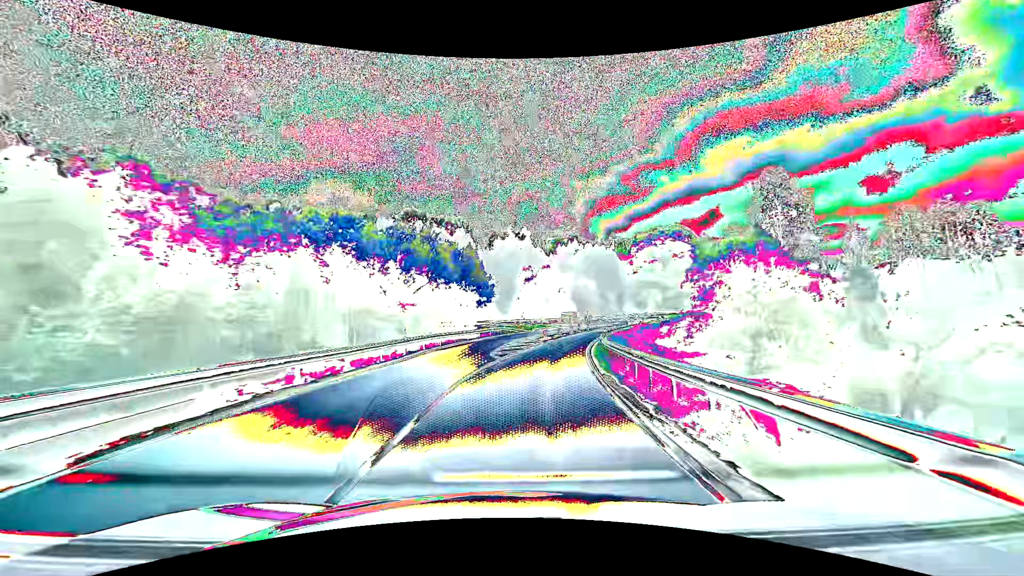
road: secondary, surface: asphalt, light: Day
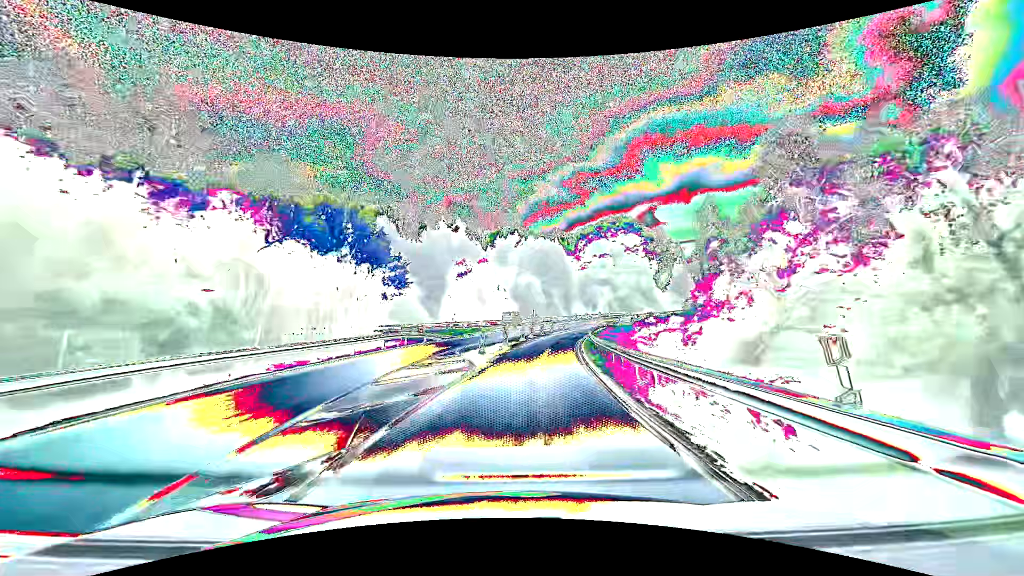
(+1.8, +21.3) m; +9°
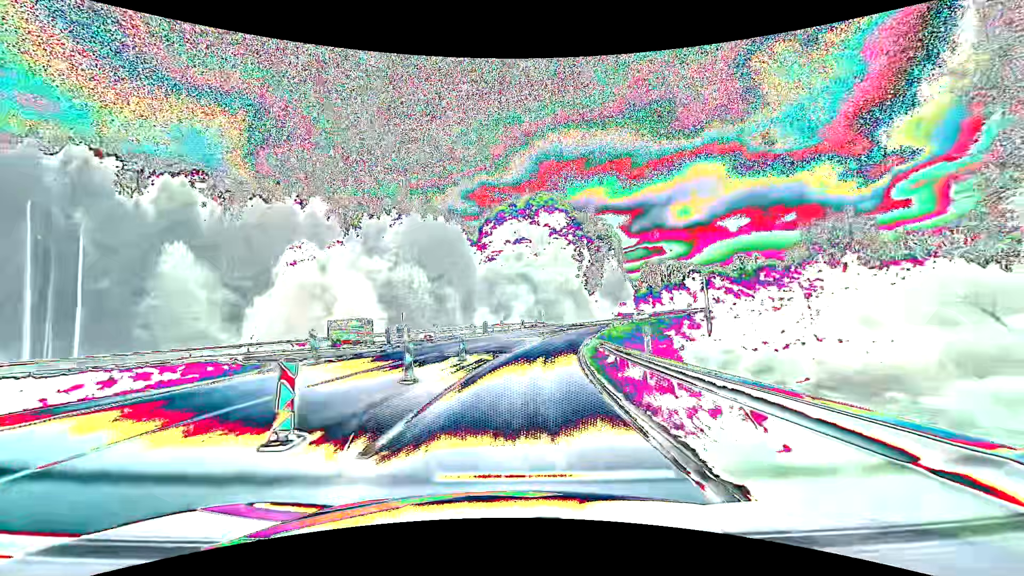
(+4.4, +42.3) m; +12°
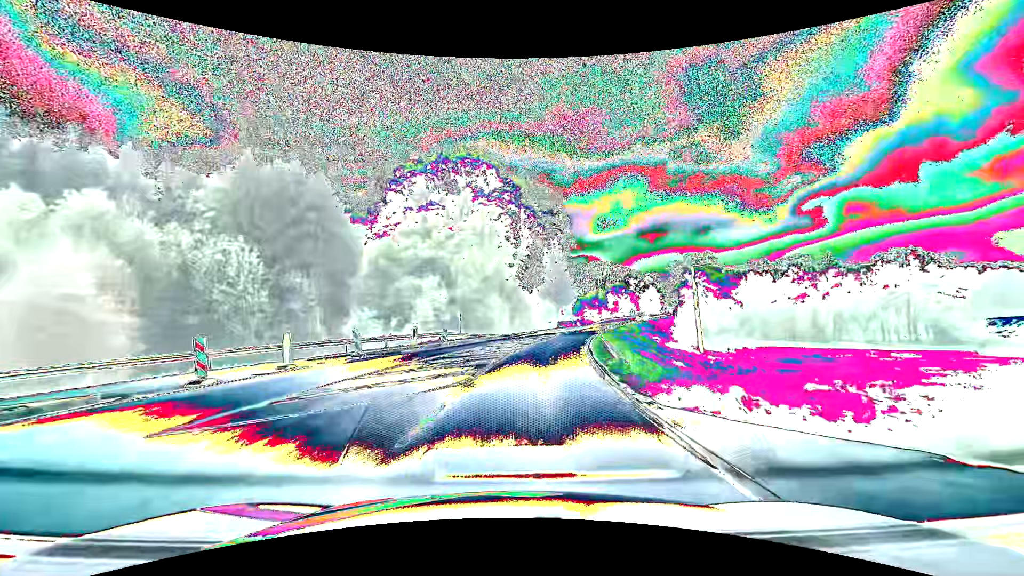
(+2.5, +31.7) m; +9°
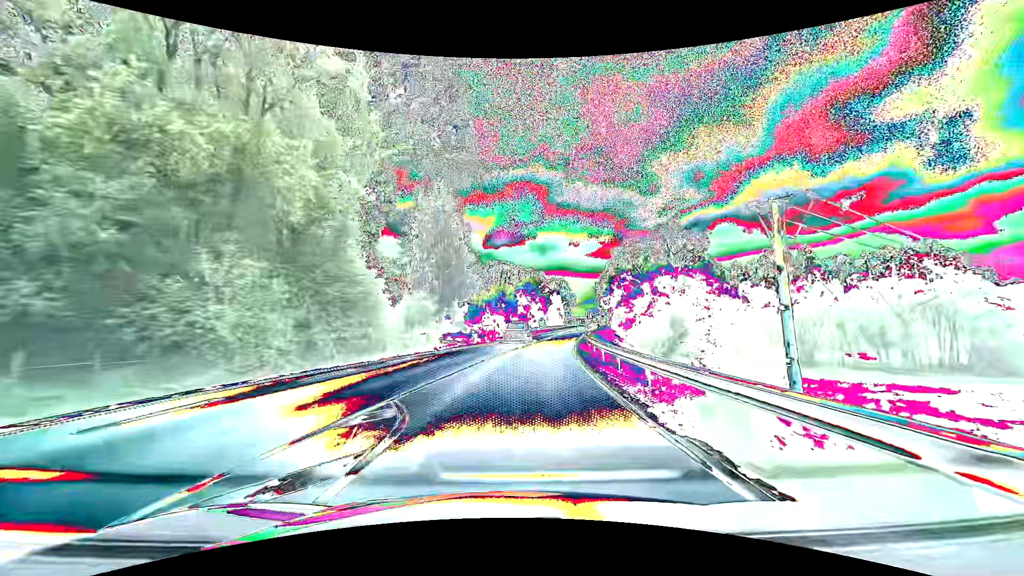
(+4.5, +41.9) m; +13°
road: tertiary
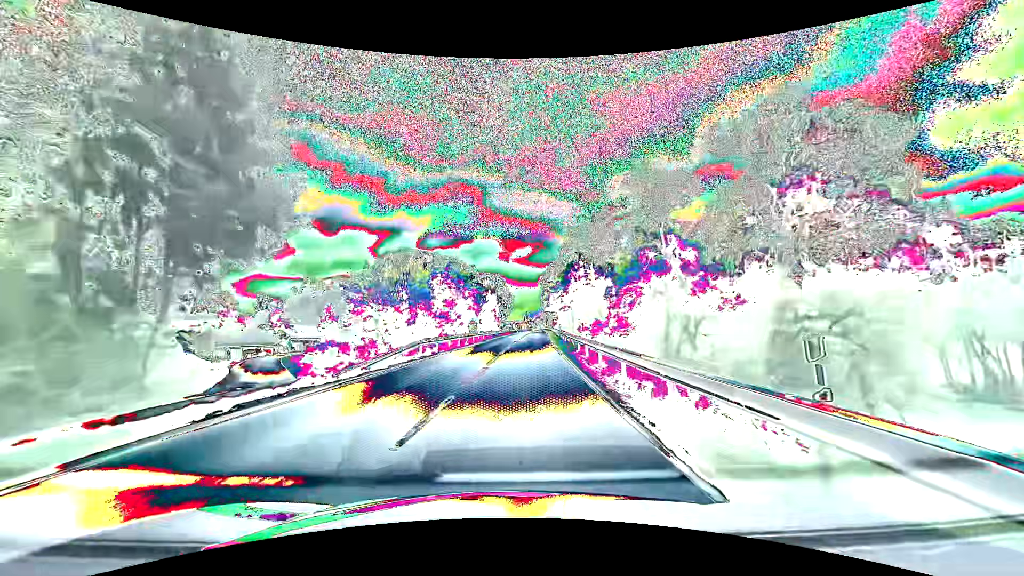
(+2.2, +31.6) m; +8°
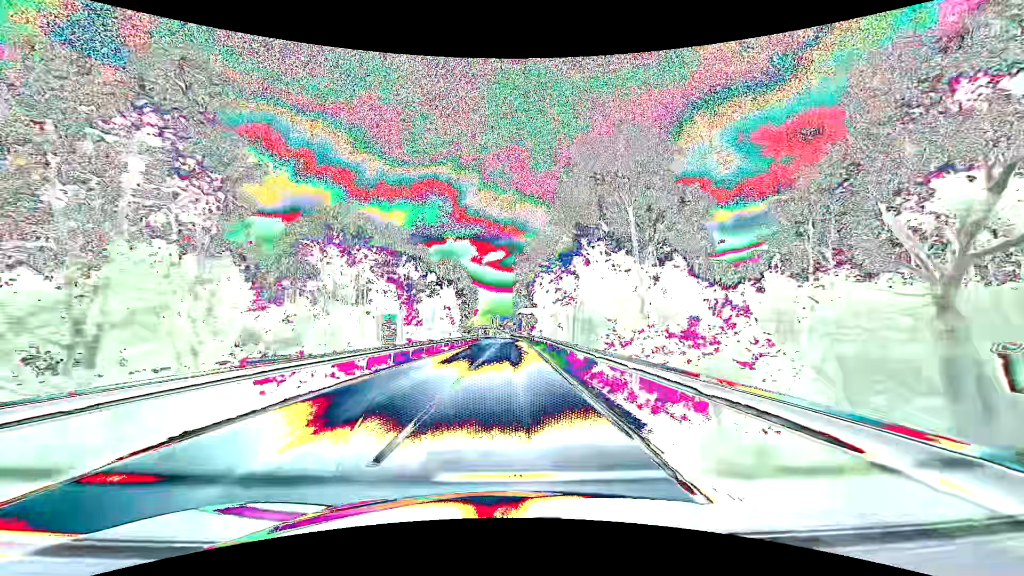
(+2.1, +42.4) m; +4°
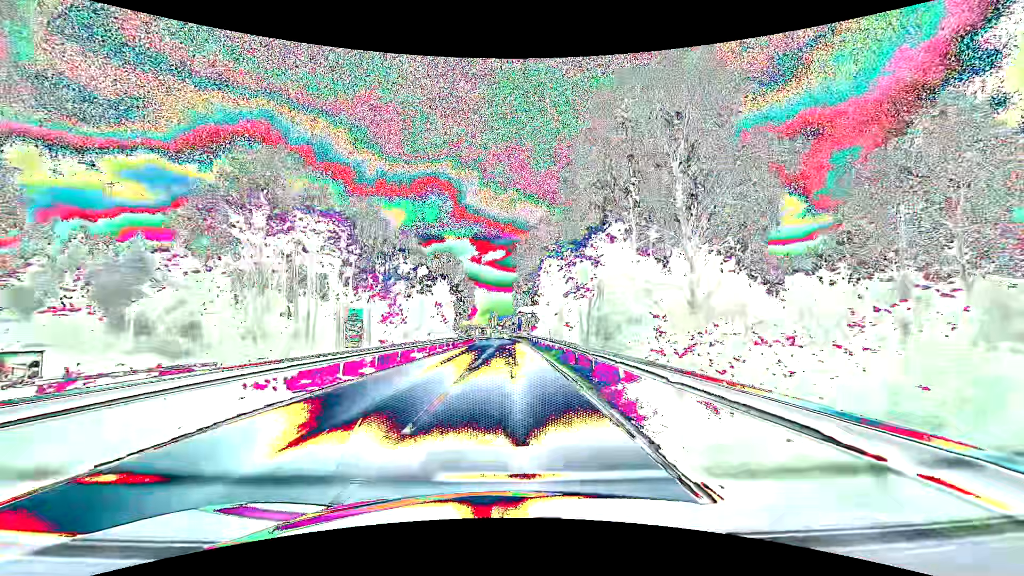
(0.0, +10.7) m; 0°
(0, +10) (0, +20) (0, +30) (0, +40) (0, +50) (0, +60) (-1, +70) (-1, +80) (-1, +90) (-2, +100) m
